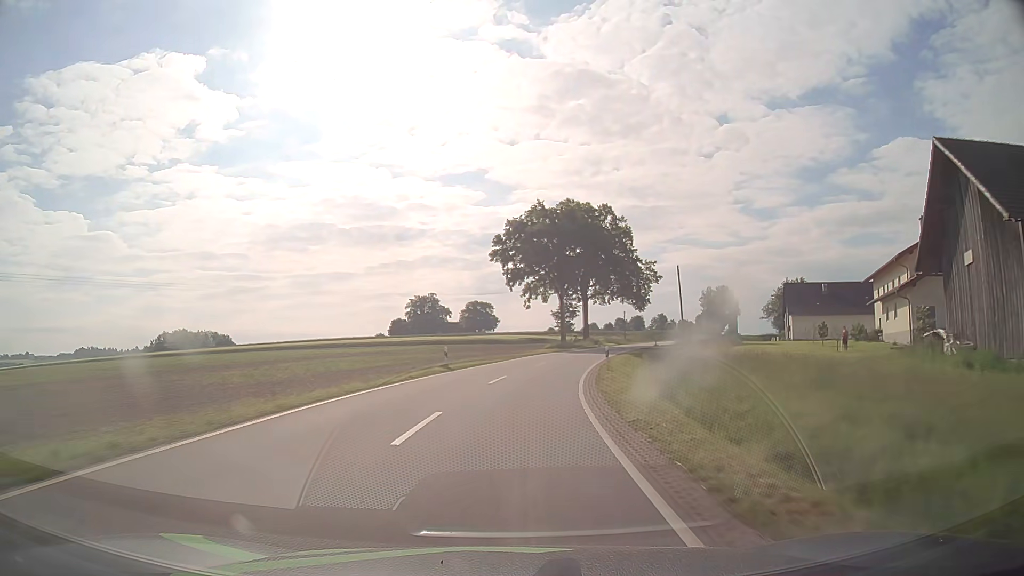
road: tertiary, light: Day
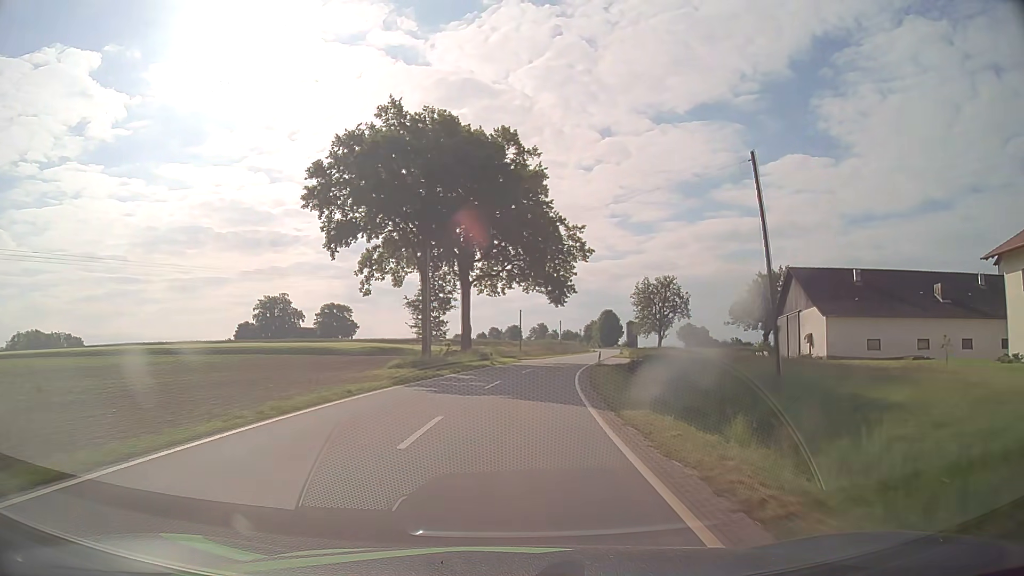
(+3.3, +36.2) m; +11°
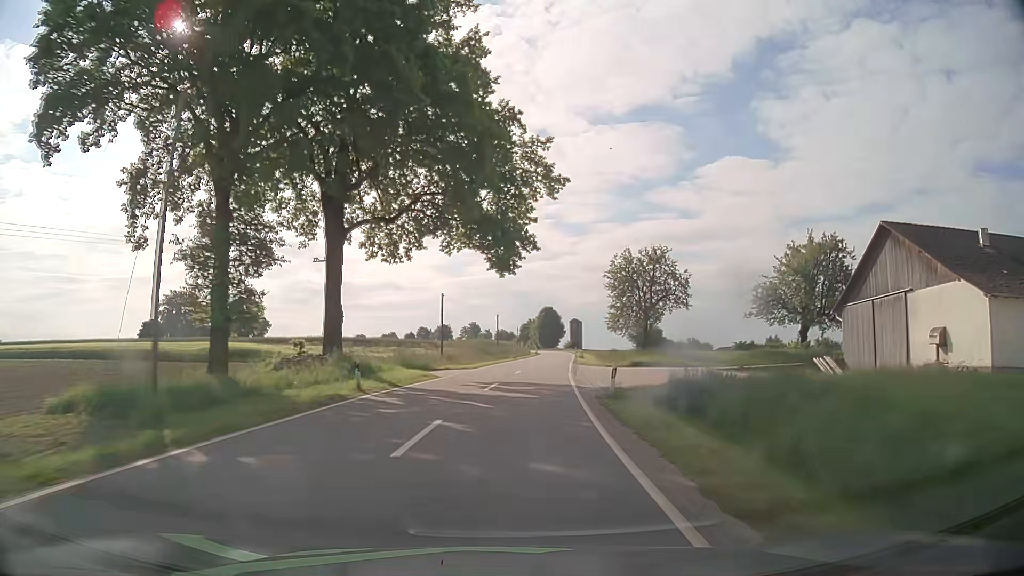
(+1.3, +24.8) m; +6°
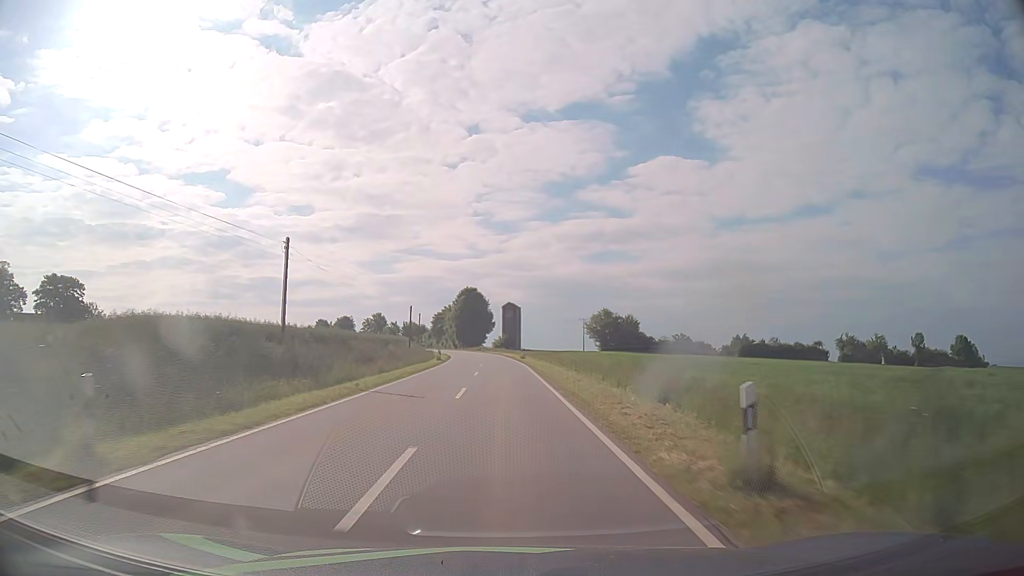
(+4.9, +64.0) m; +6°
(0, +10) (0, +20) (0, +30) (0, +40) (0, +50) (-1, +60) (-2, +70) (-2, +80) (-3, +90) (-5, +100) m
